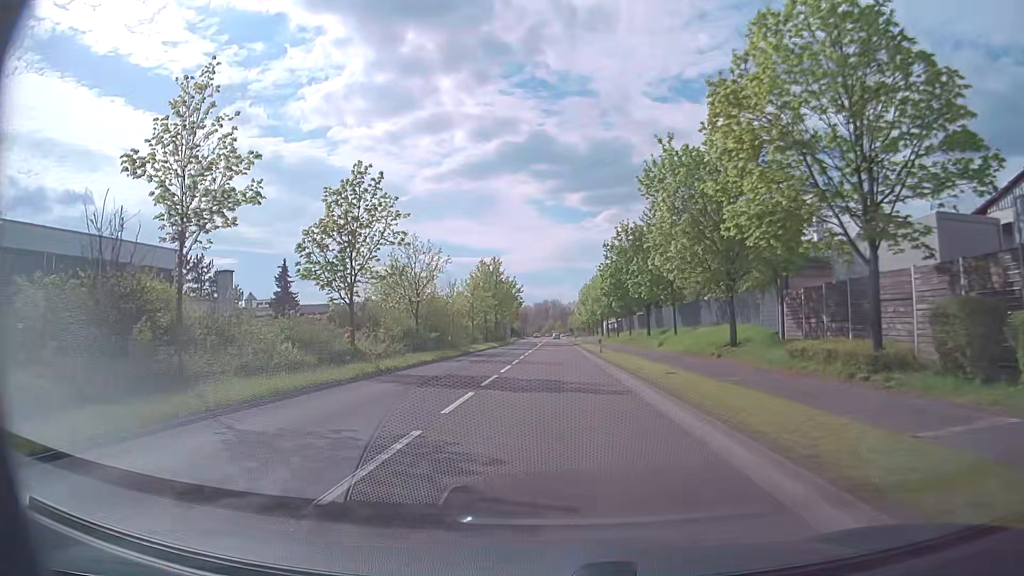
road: primary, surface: asphalt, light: Day
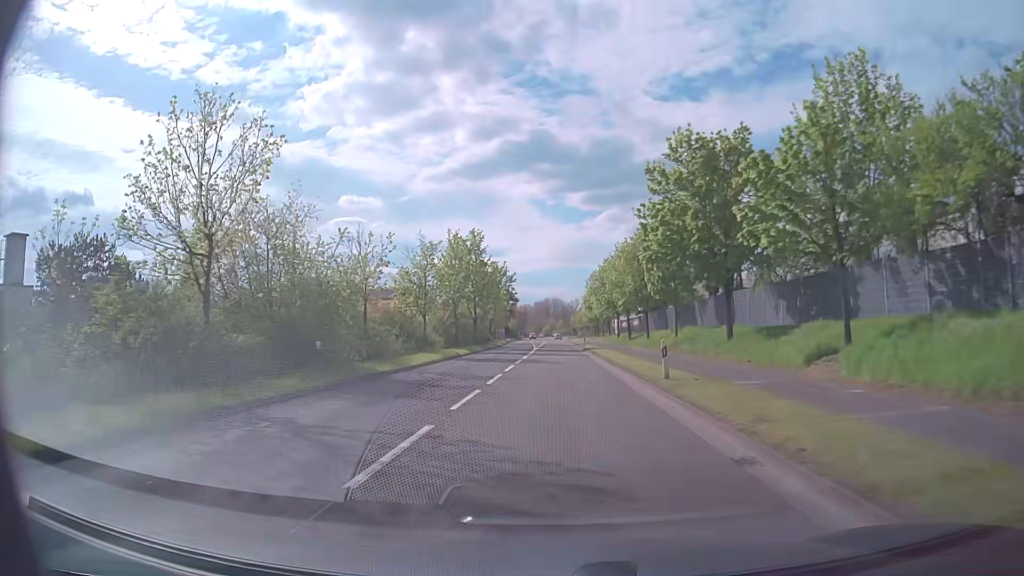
(0.0, +23.8) m; 0°
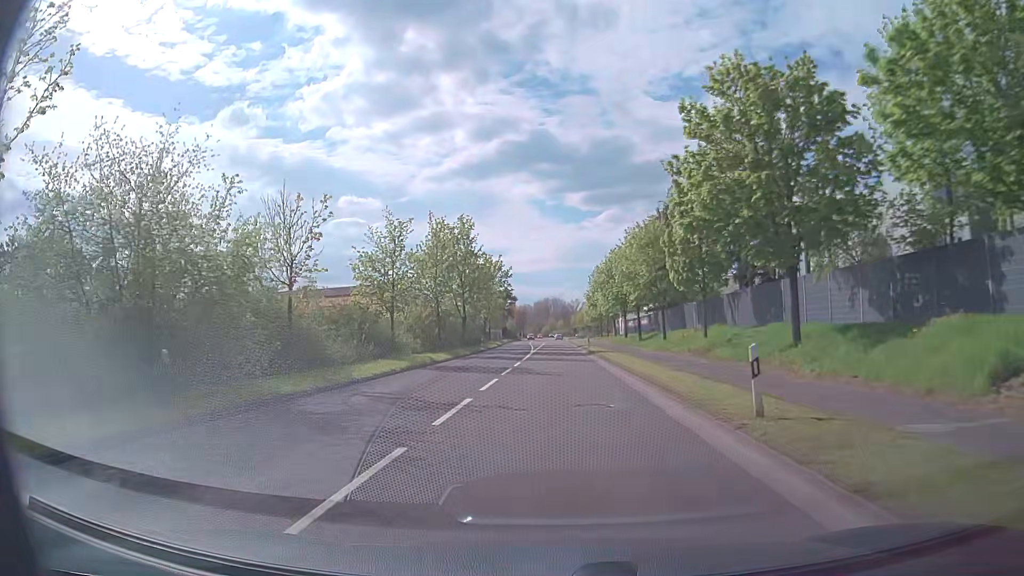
(0.0, +7.9) m; 0°
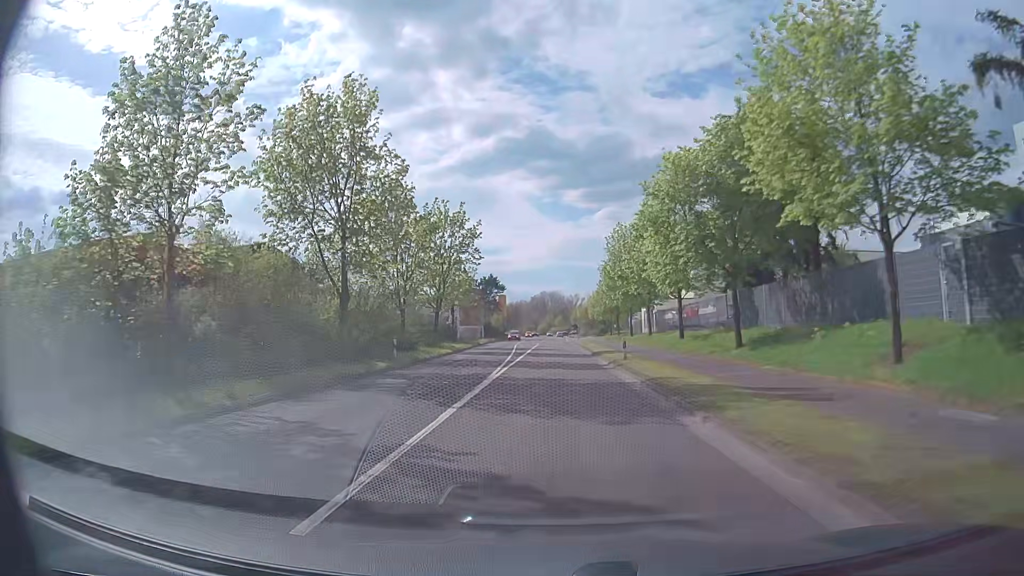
(+0.1, +31.7) m; +1°
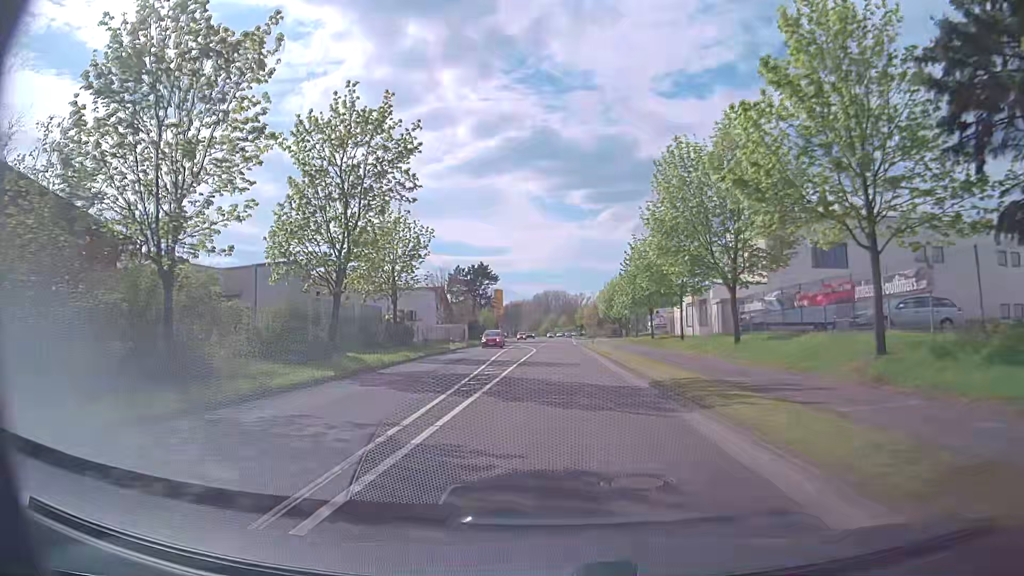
(-0.2, +23.9) m; -1°
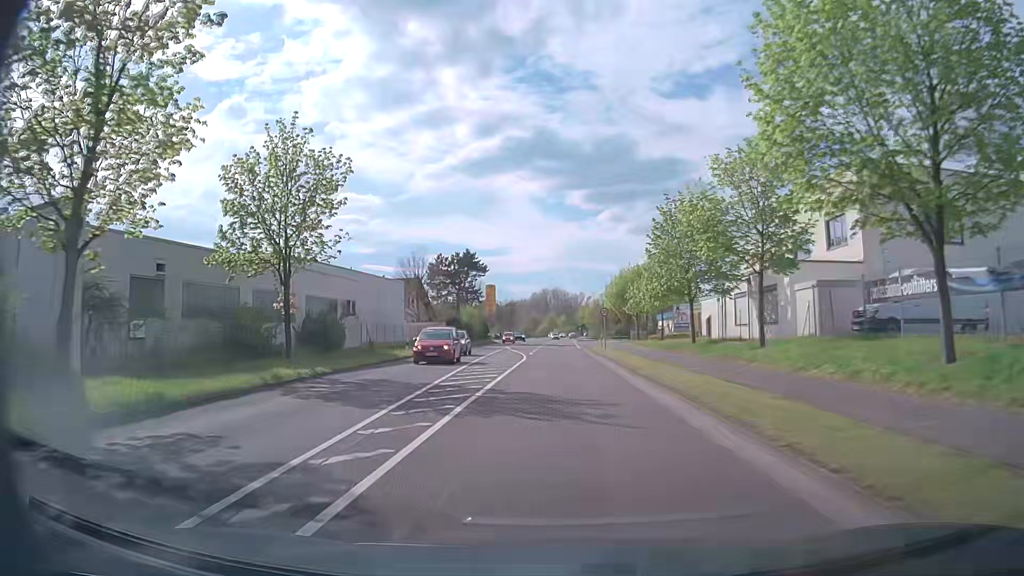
(0.0, +15.9) m; 0°
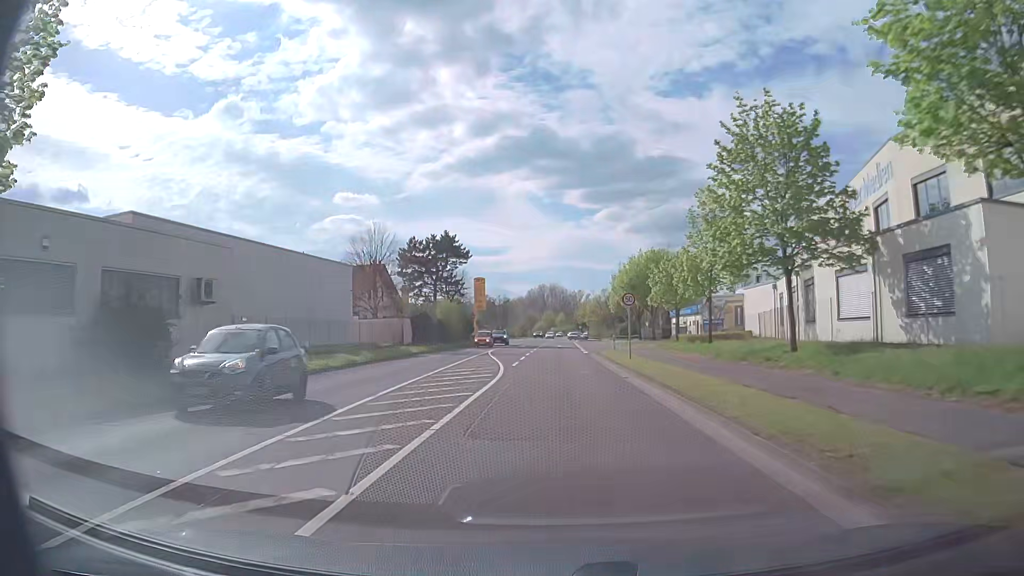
(+0.1, +15.9) m; 0°
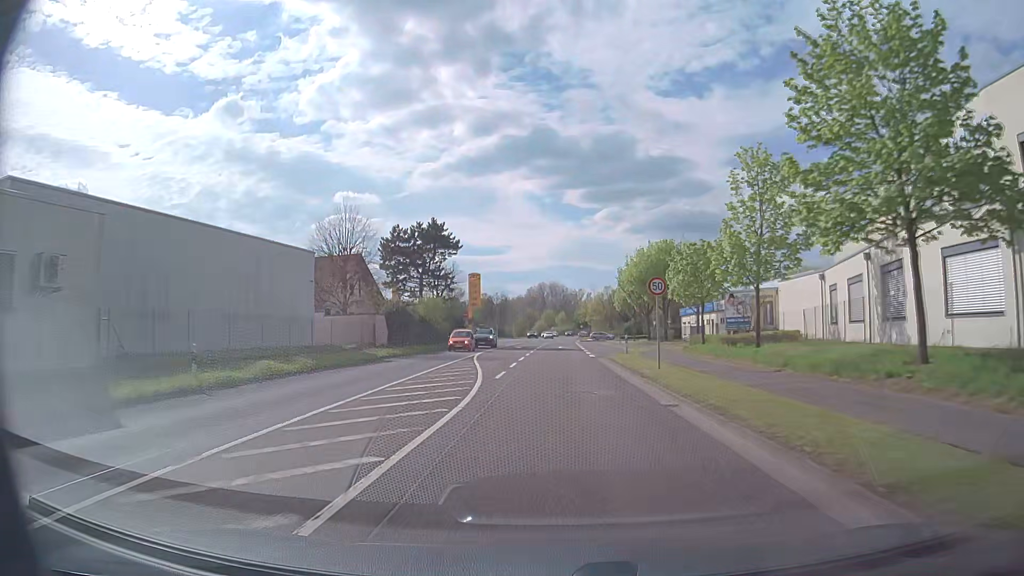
(+0.1, +8.0) m; 0°
(0, +10) (0, +20) (0, +30) (0, +40) (+1, +50) (+1, +60) (+1, +70) (+1, +80) (+1, +90) (+2, +100) m
